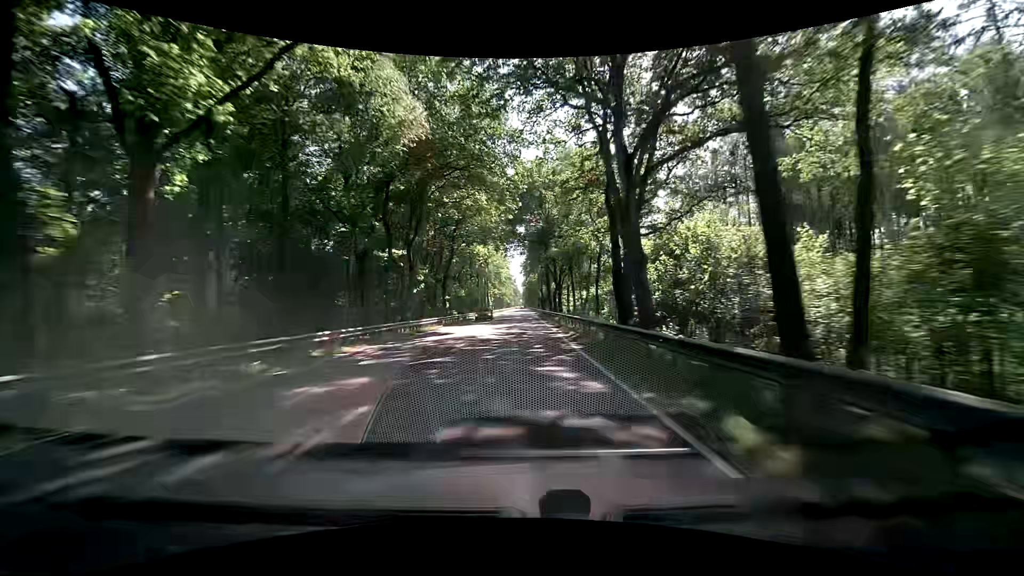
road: primary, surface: asphalt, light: Day
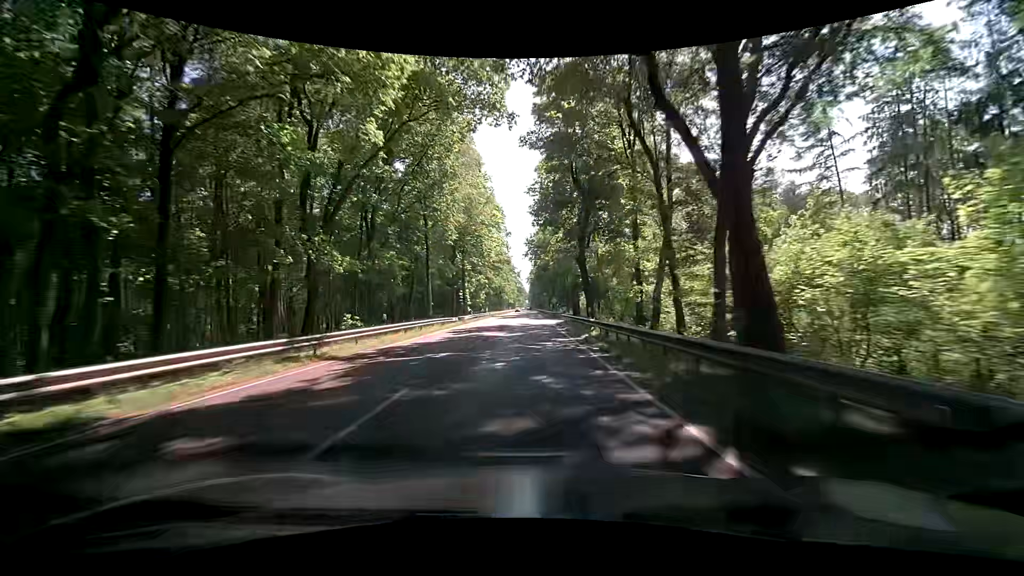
(-0.2, +58.7) m; -1°
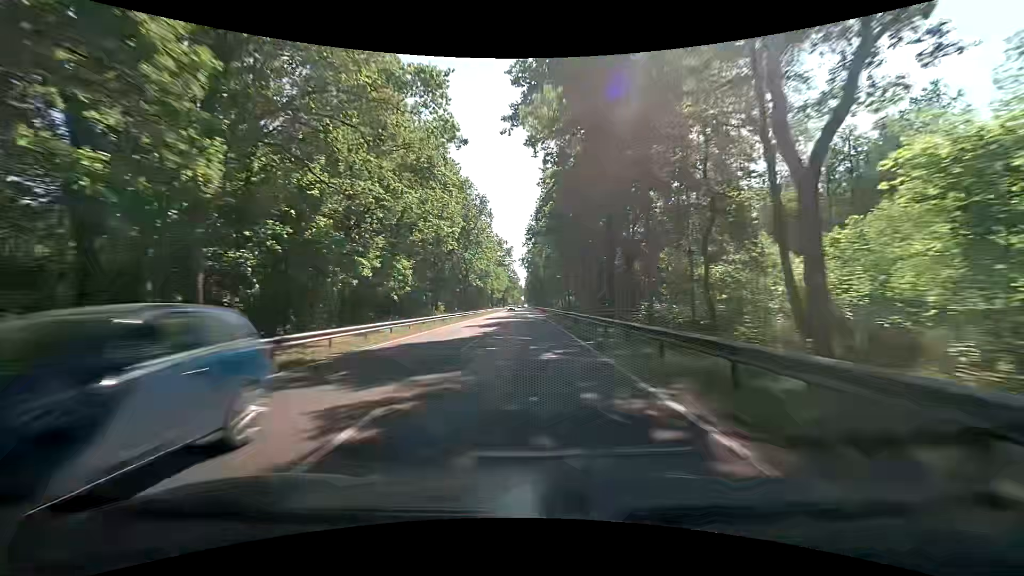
(+0.1, +73.9) m; 0°
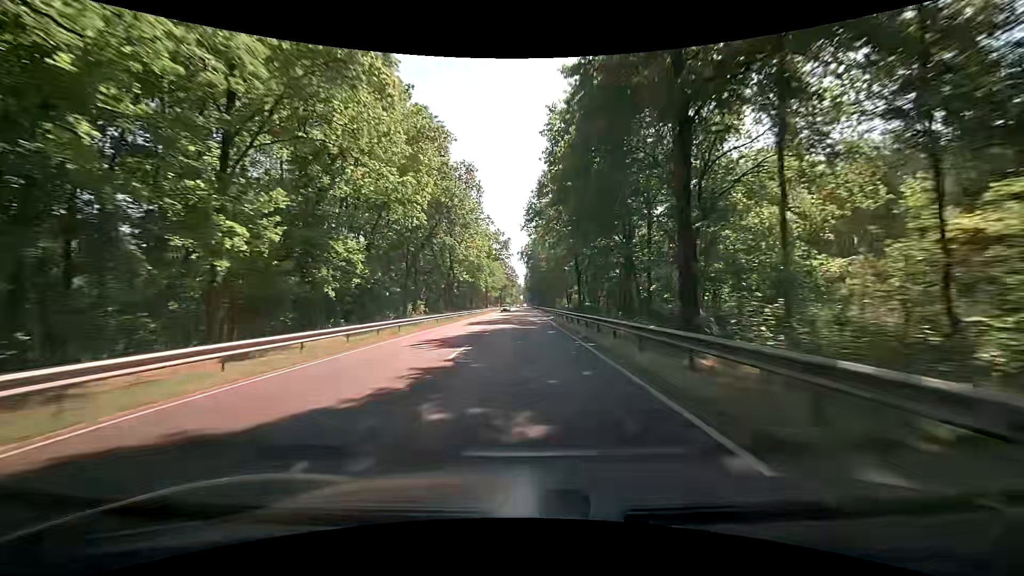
(0.0, +14.1) m; 0°
(0, +10) (0, +20) (0, +30) (0, +40) (0, +50) (0, +60) (0, +70) (0, +80) (-1, +90) (-1, +100) m
